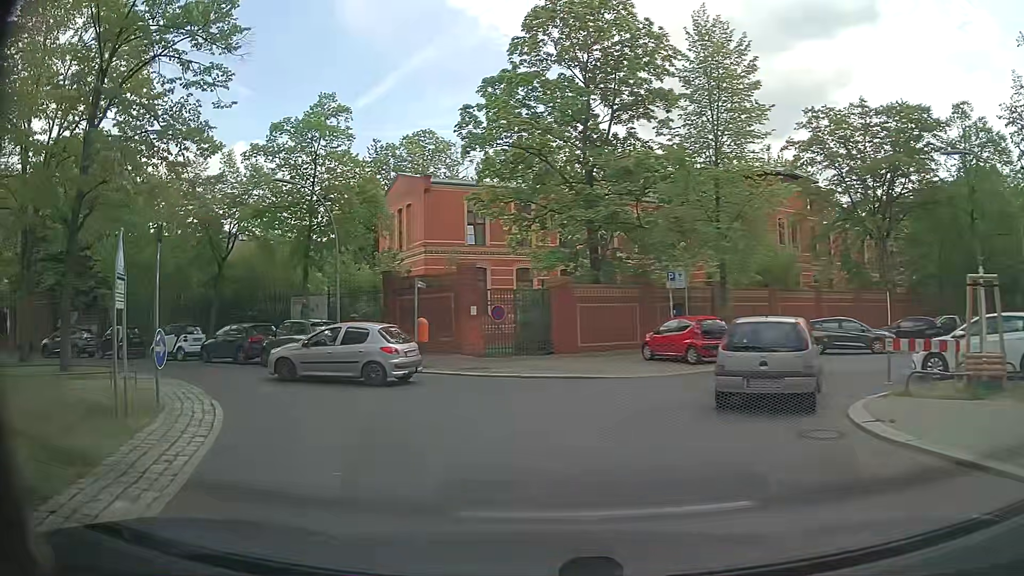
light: Day
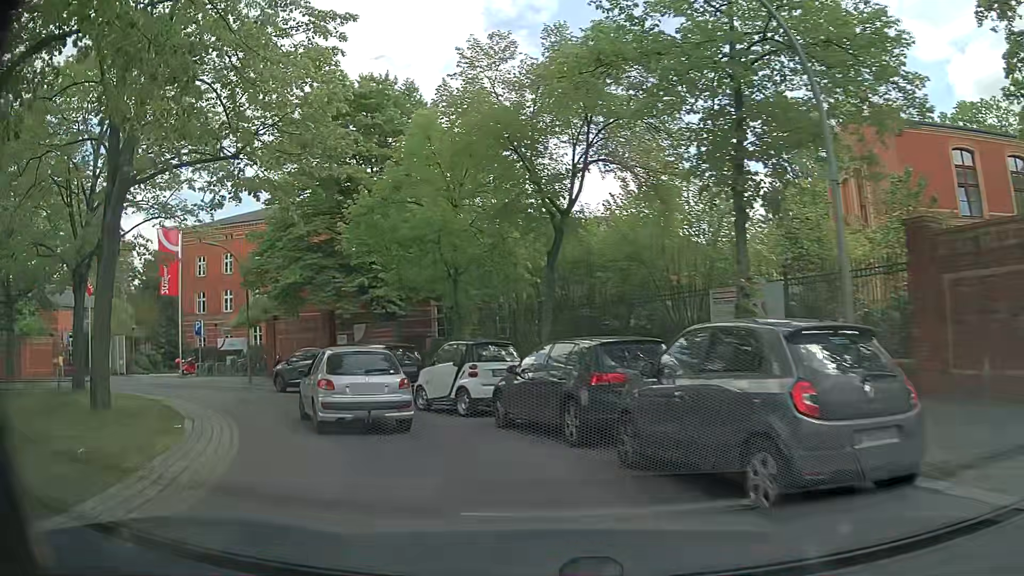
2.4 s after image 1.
(-4.7, +14.8) m; -36°
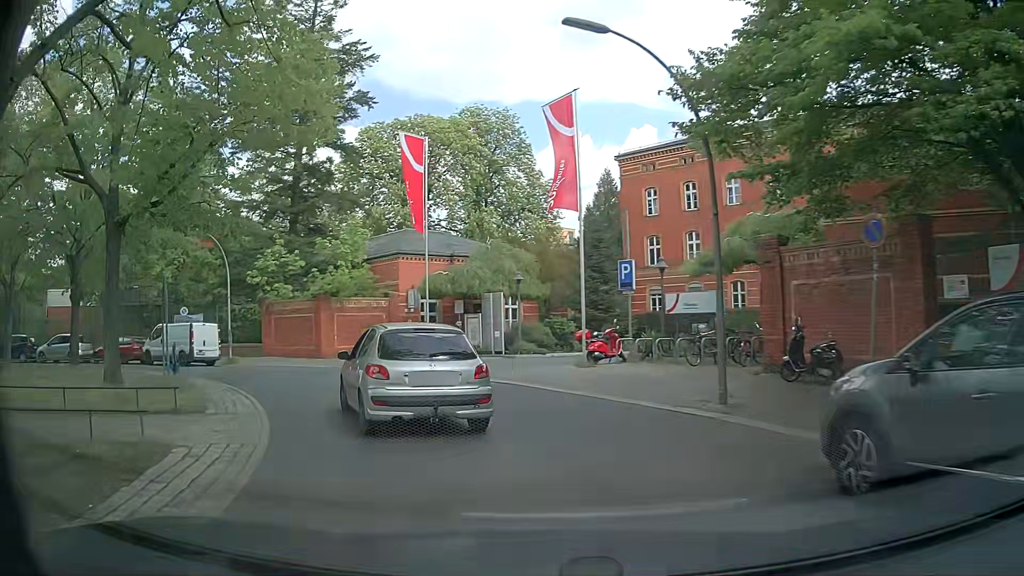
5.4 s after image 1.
(-6.9, +18.2) m; -40°
(-2, +10) (-7, +18) (-14, +25) (-24, +28) (-34, +27) (-43, +24) (-50, +17) (-55, +8) (-56, -2) (-54, -11) m
